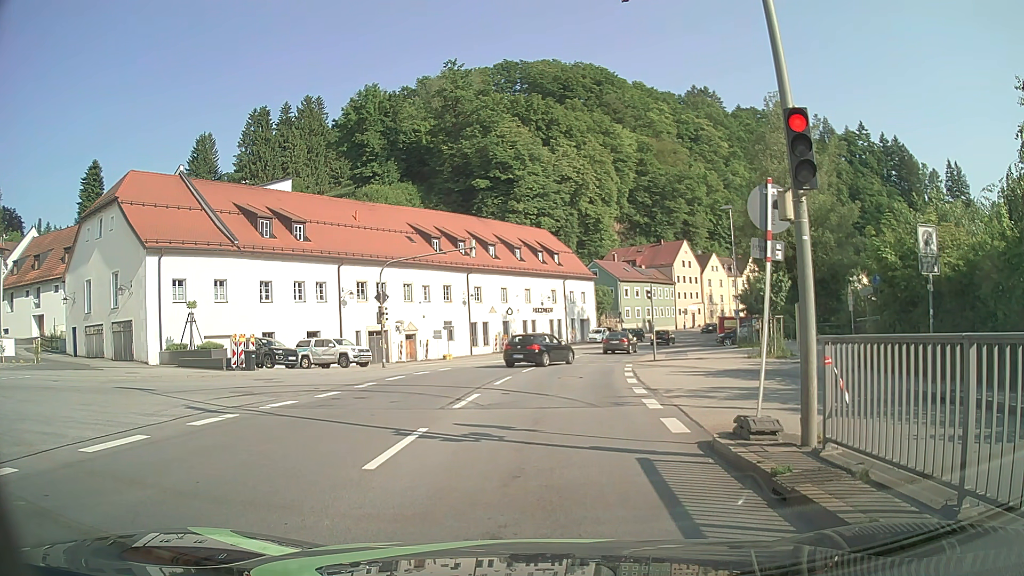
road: primary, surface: asphalt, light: Day
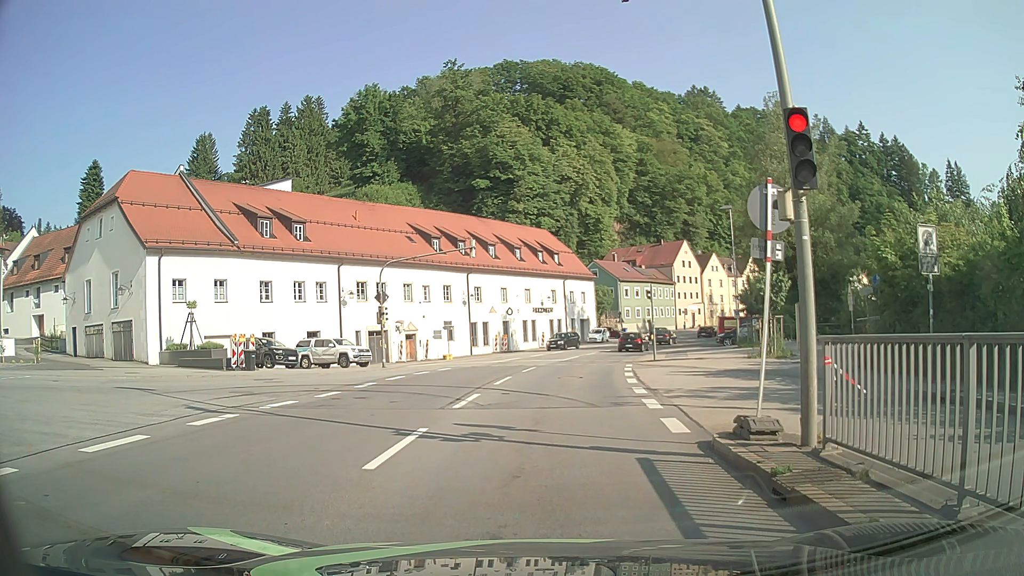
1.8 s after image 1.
(0.0, 0.0) m; 0°
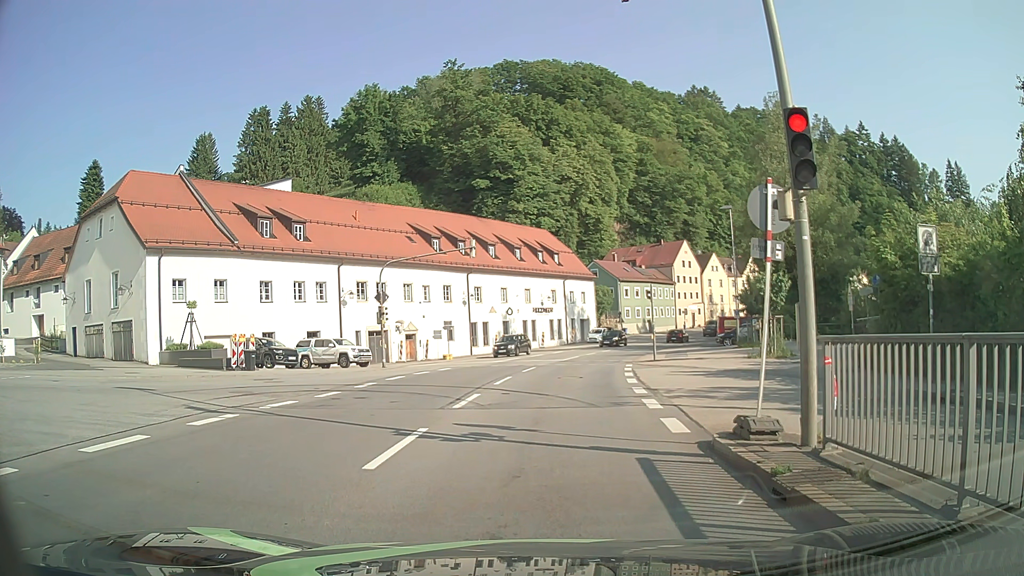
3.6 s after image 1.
(0.0, 0.0) m; 0°
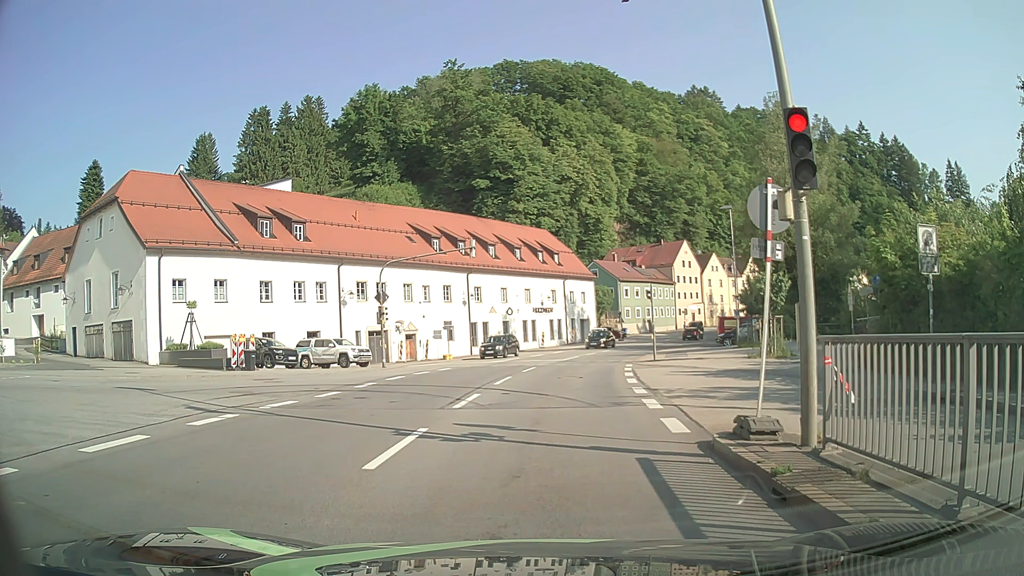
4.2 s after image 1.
(0.0, 0.0) m; 0°
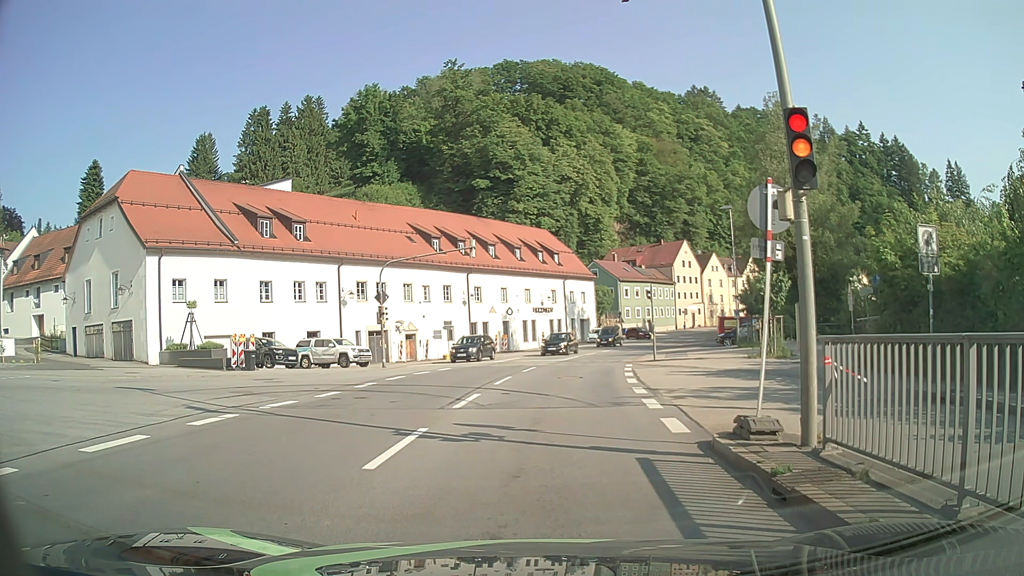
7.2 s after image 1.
(0.0, 0.0) m; 0°
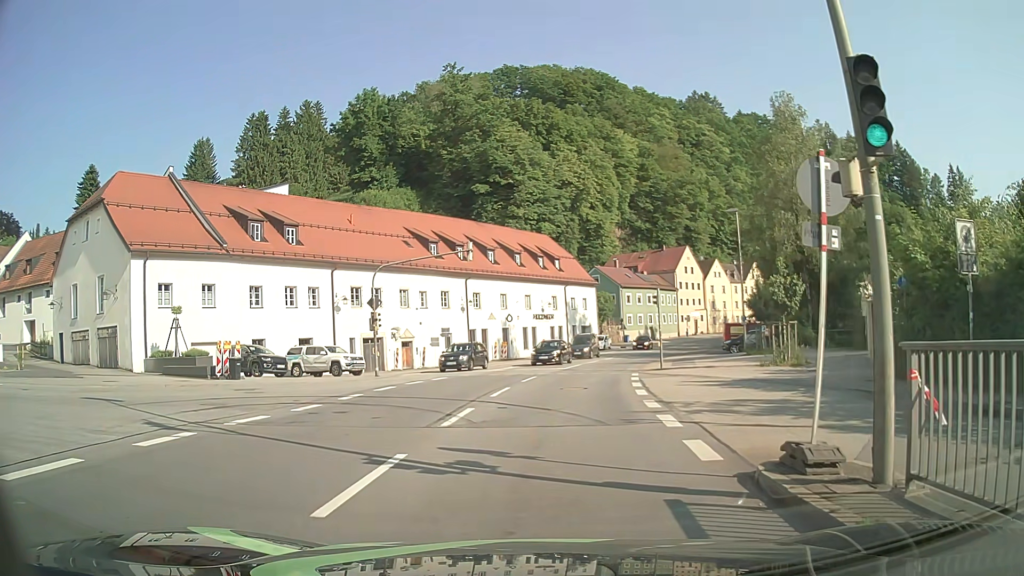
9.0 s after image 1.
(0.0, +1.8) m; 0°
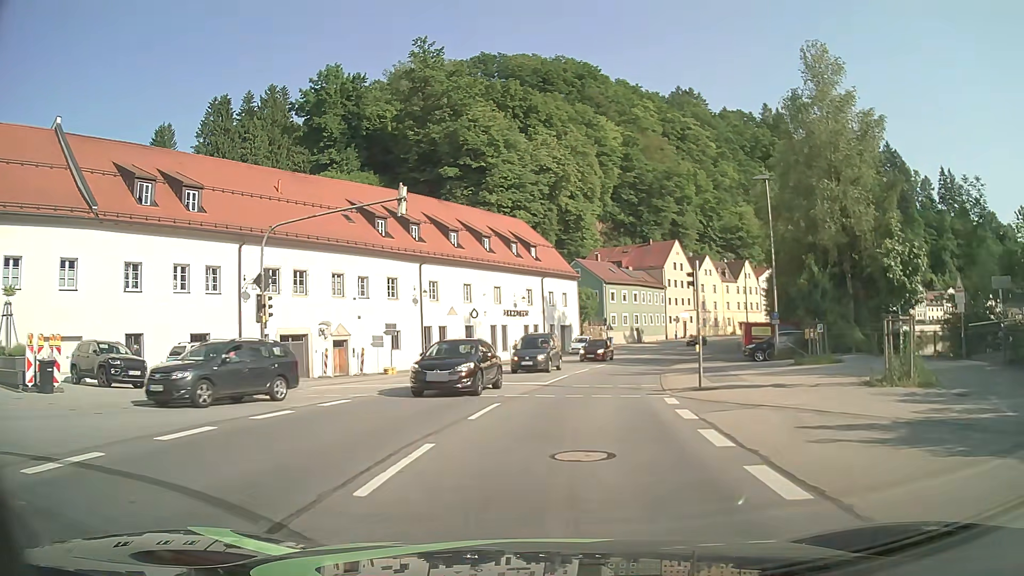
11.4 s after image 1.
(+0.1, +11.8) m; +2°
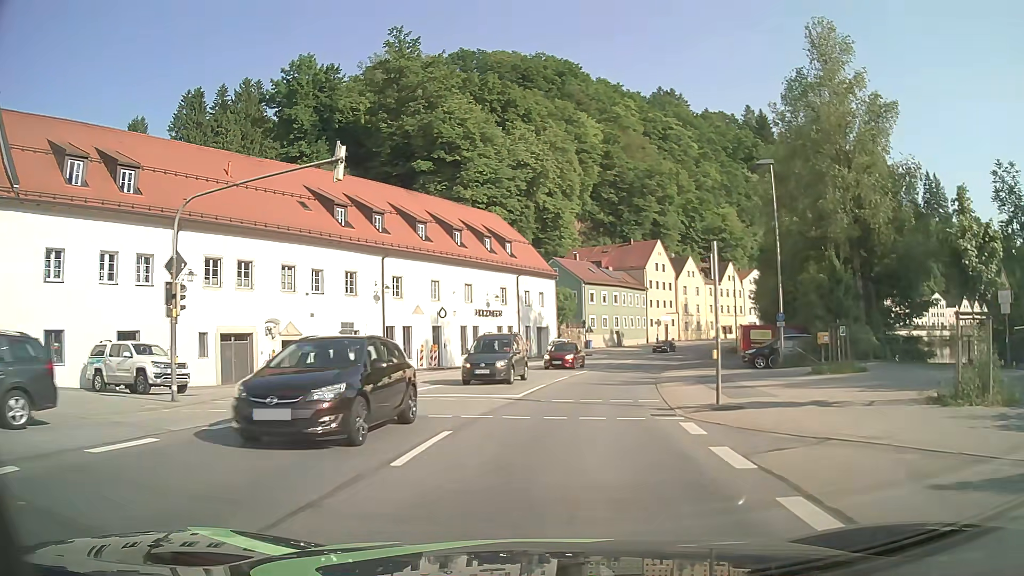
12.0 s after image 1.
(+0.1, +4.6) m; +2°
(0, +10) (+1, +20) (+3, +30) (+5, +40) (+8, +49) (+11, +59) (+15, +68) (+20, +77) (+25, +85) (+30, +94) m
